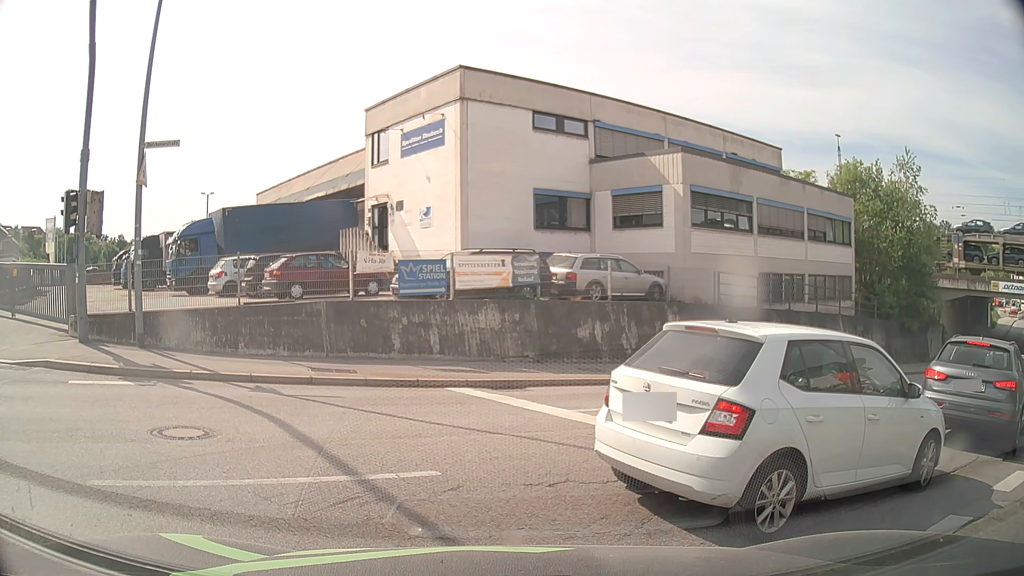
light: Day
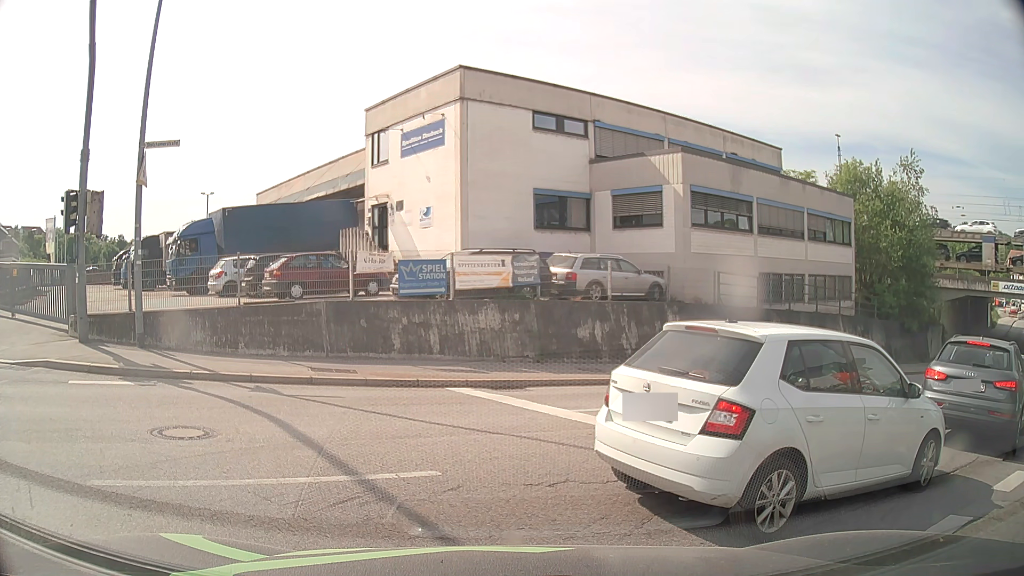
(0.0, 0.0) m; 0°
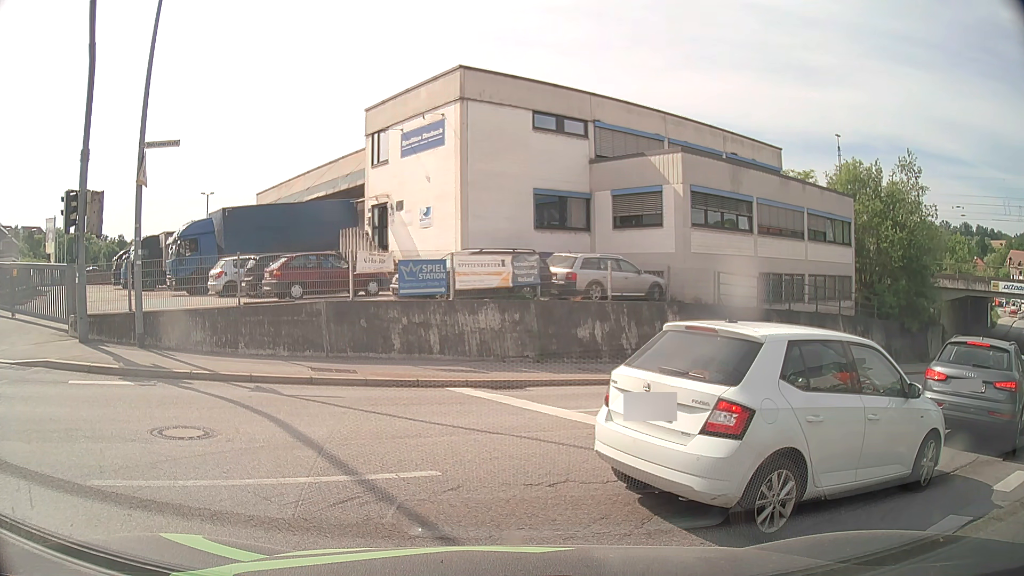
(0.0, 0.0) m; 0°
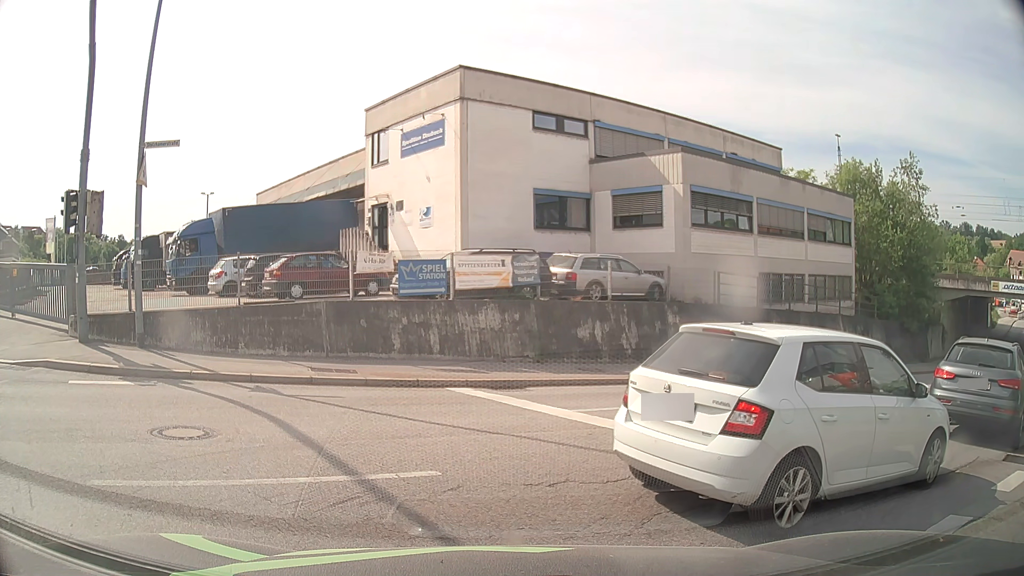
(0.0, 0.0) m; 0°
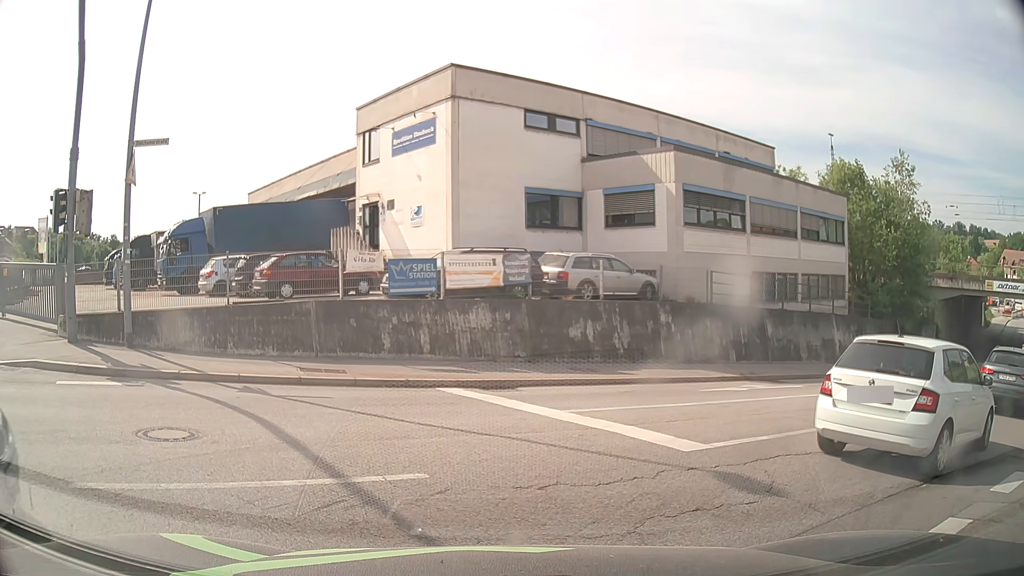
(0.0, +0.1) m; 0°
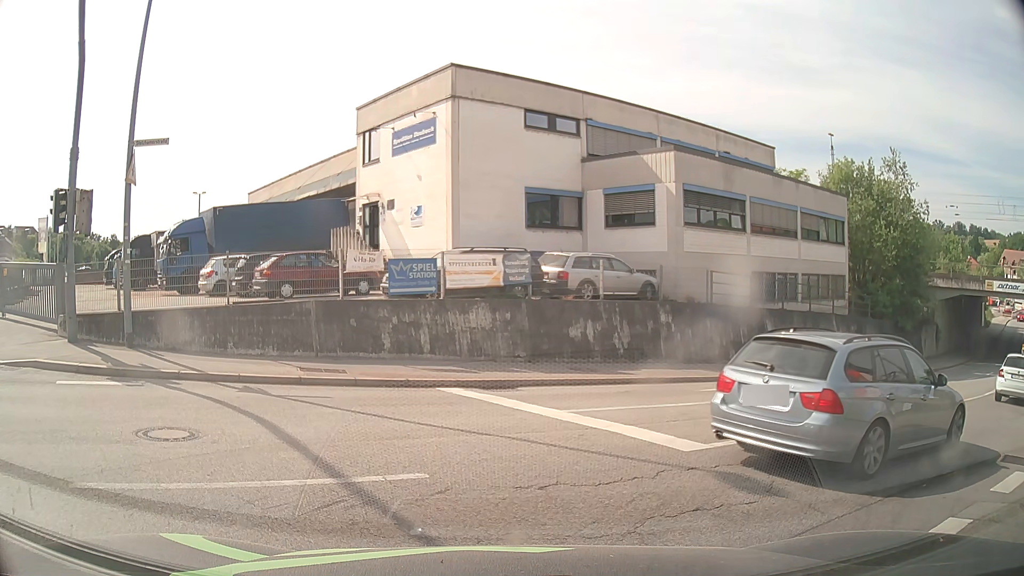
(0.0, +0.1) m; 0°
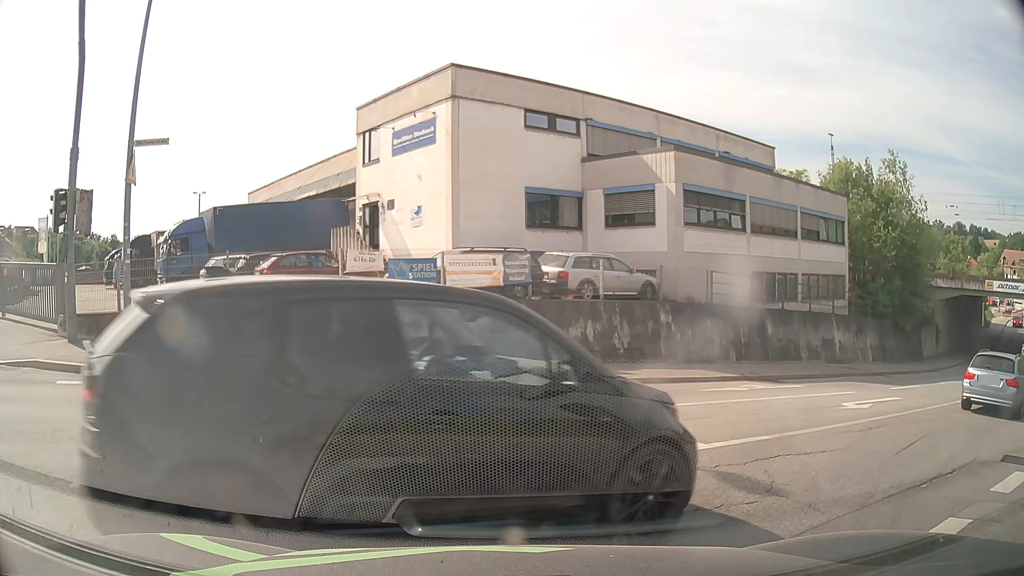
(0.0, 0.0) m; 0°
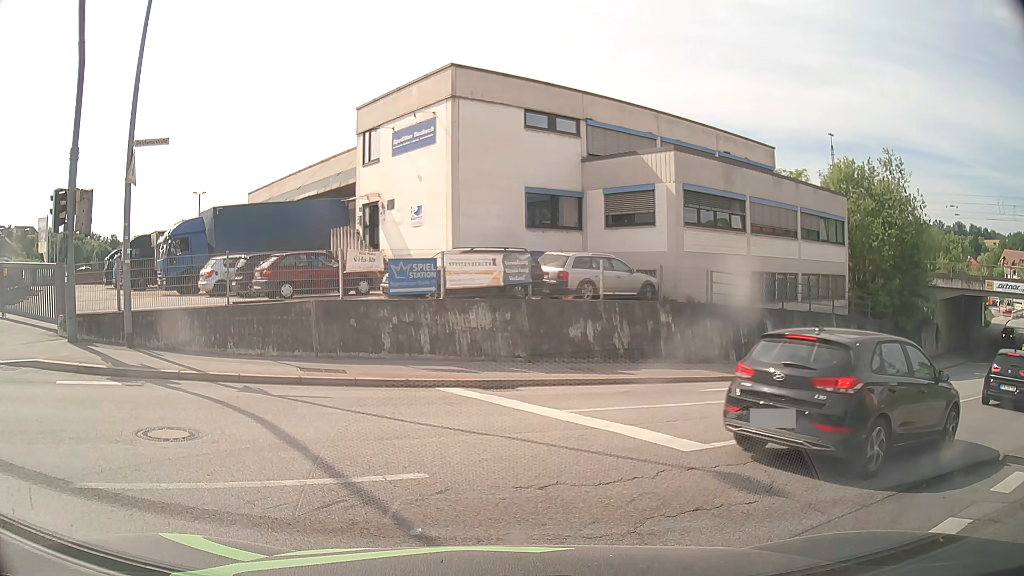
(0.0, 0.0) m; 0°
